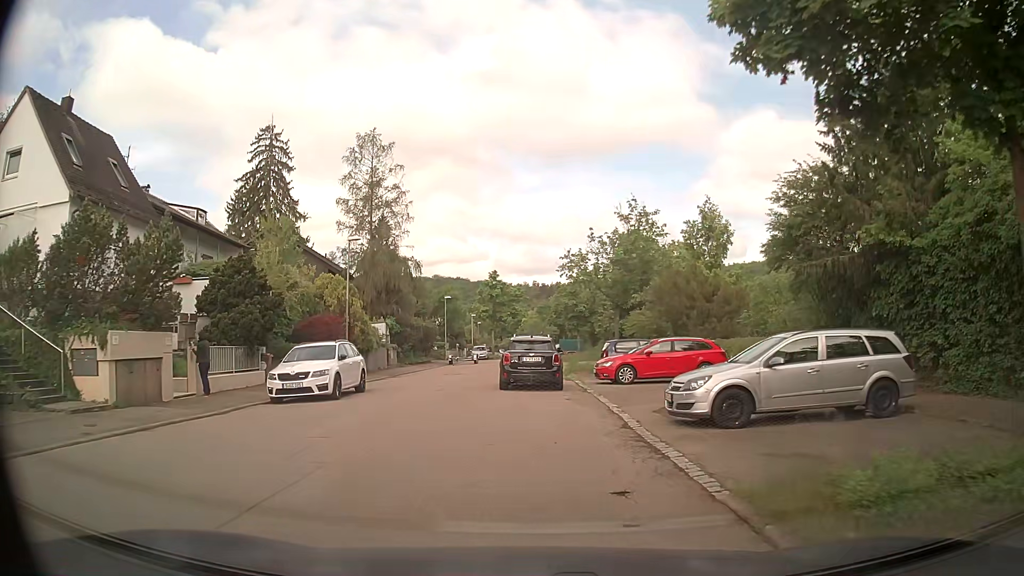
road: residential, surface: asphalt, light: Day
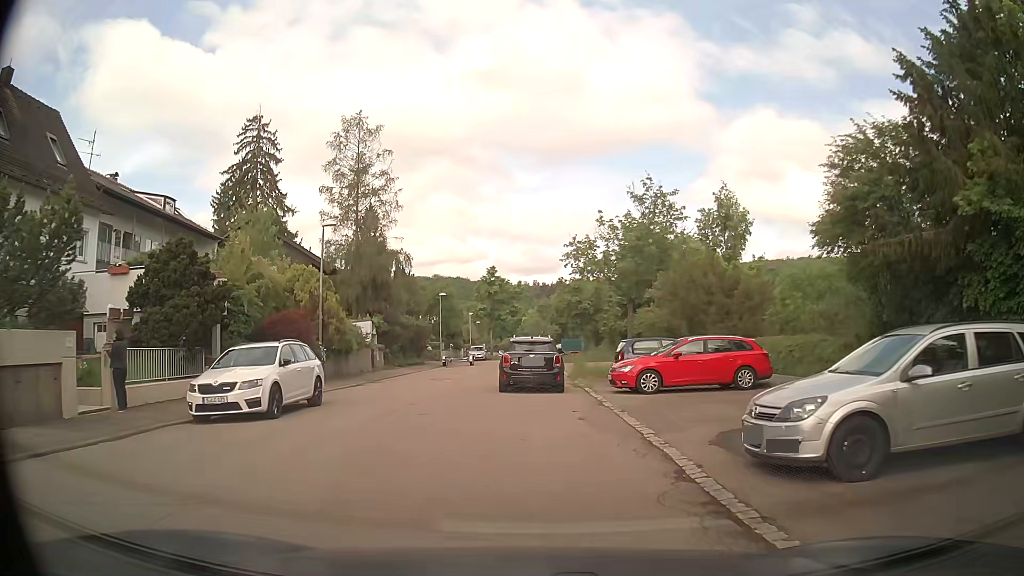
(0.0, +4.1) m; -2°
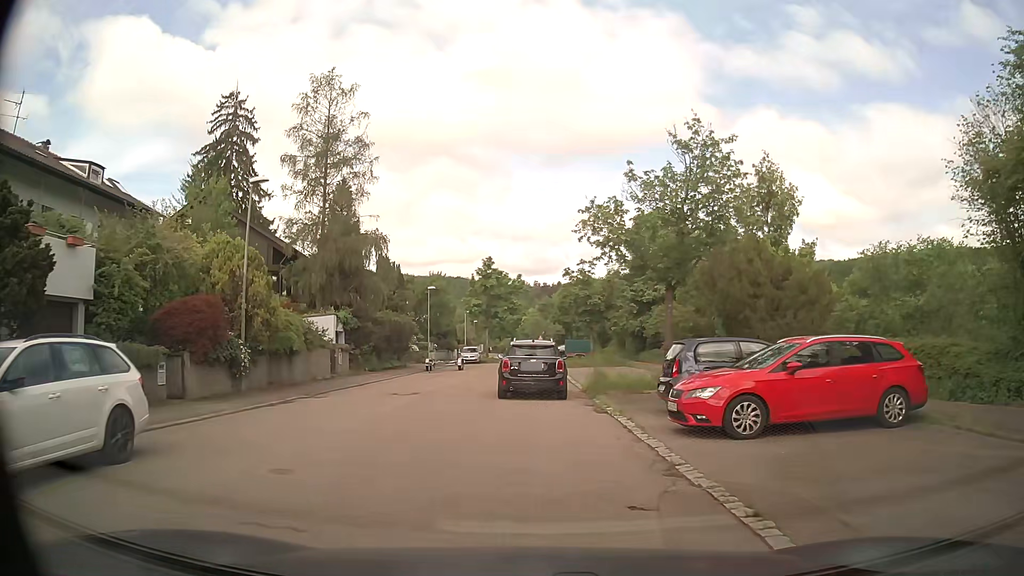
(+0.1, +7.8) m; +1°
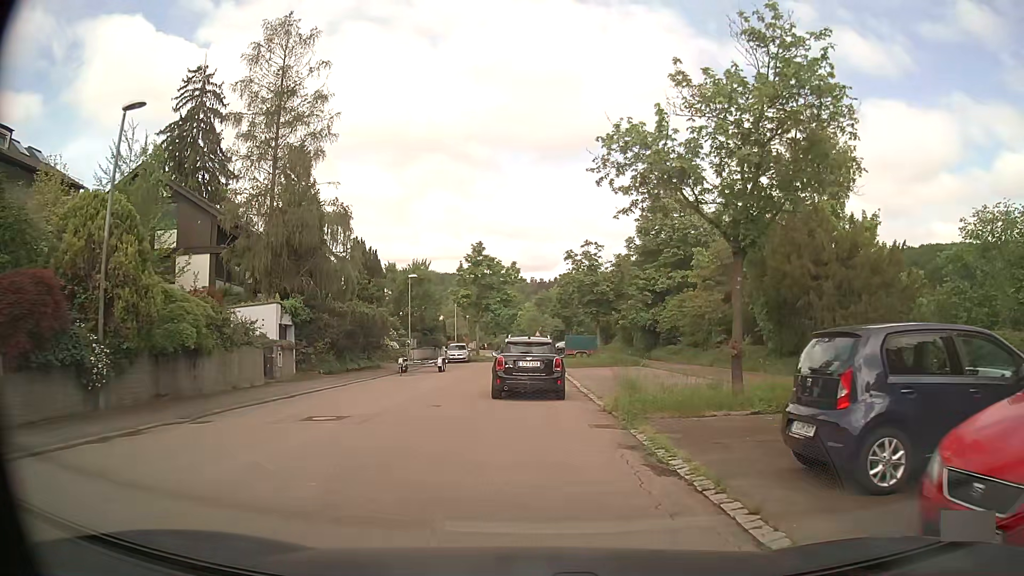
(0.0, +7.3) m; 0°
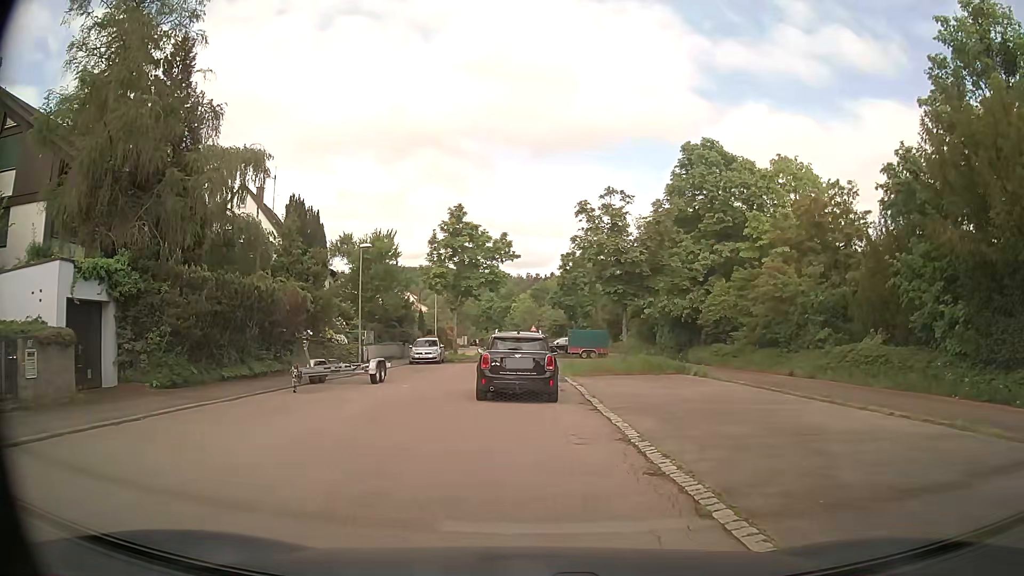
(+0.1, +13.2) m; +1°
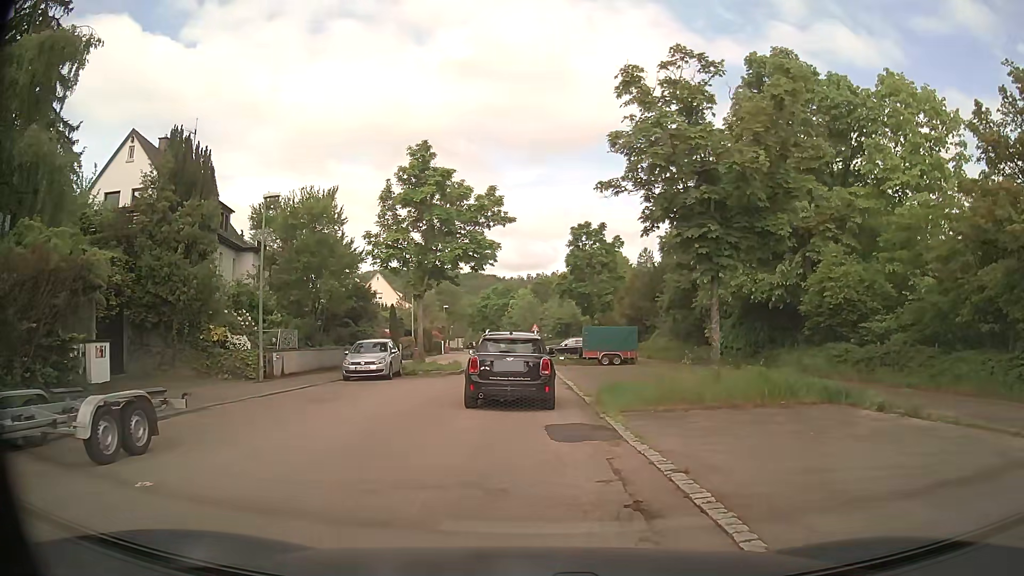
(-0.1, +13.7) m; -1°
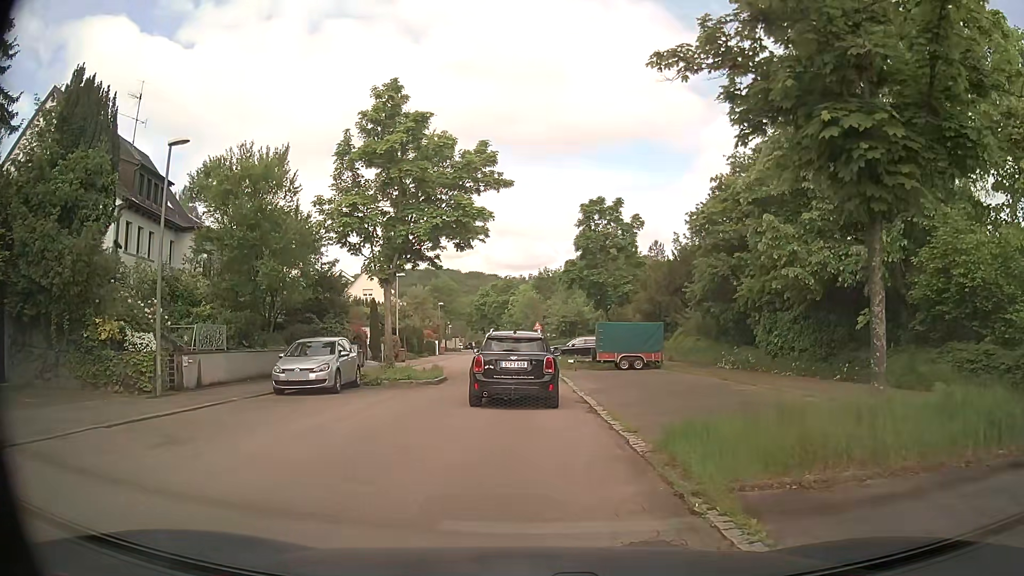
(0.0, +6.9) m; +1°
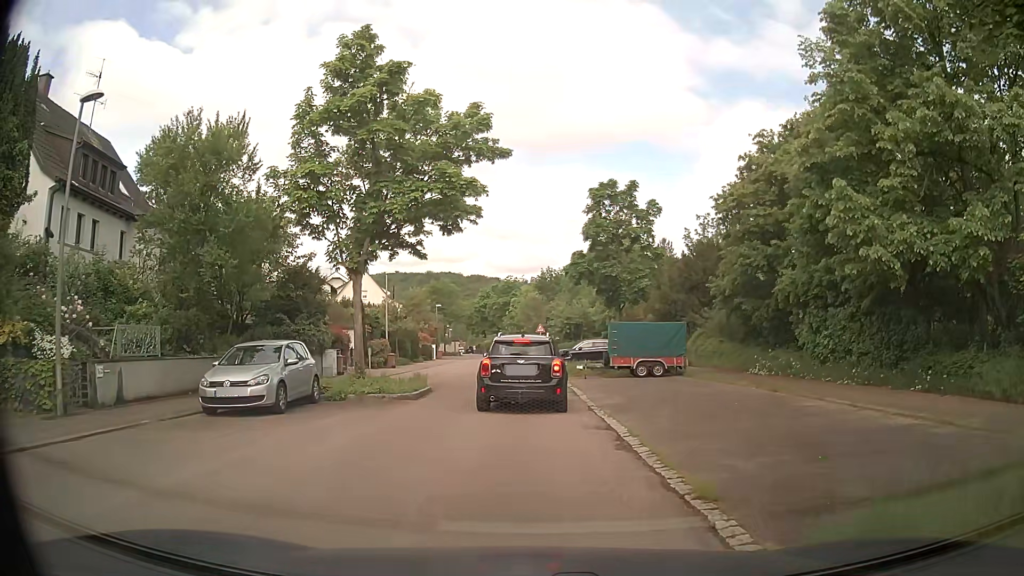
(0.0, +4.2) m; -2°
